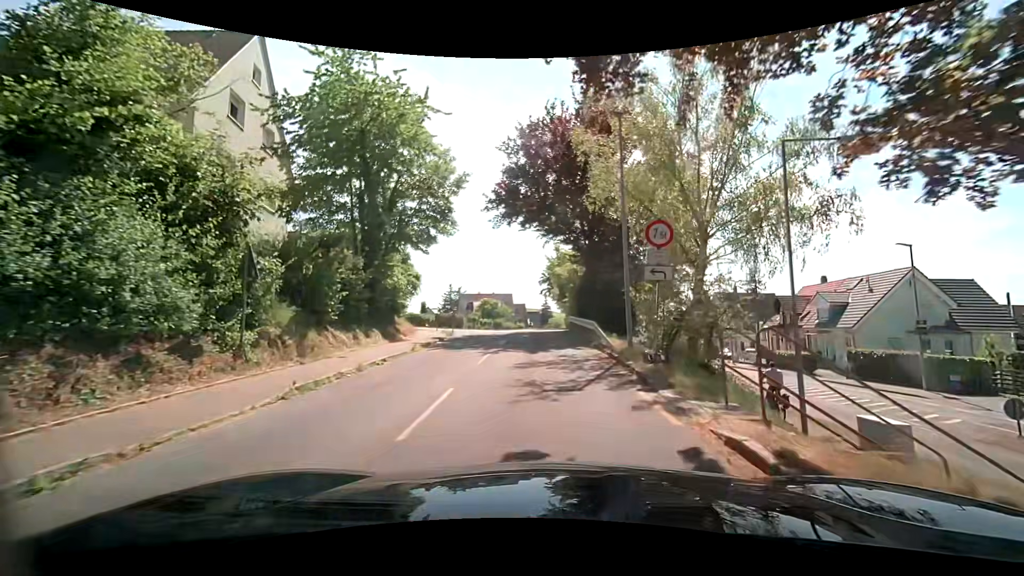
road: unclassified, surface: asphalt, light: Day
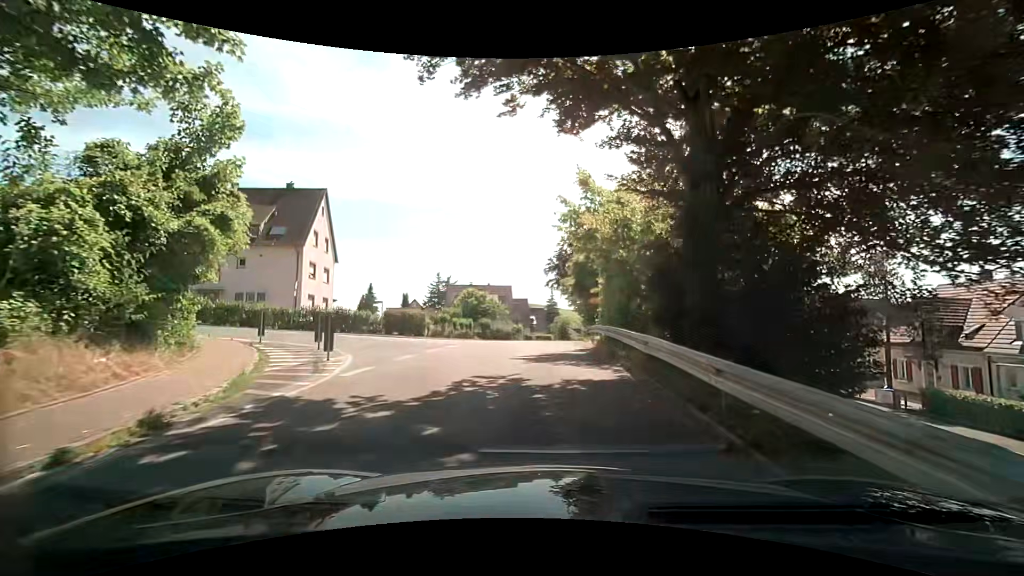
(-0.1, +19.2) m; -1°
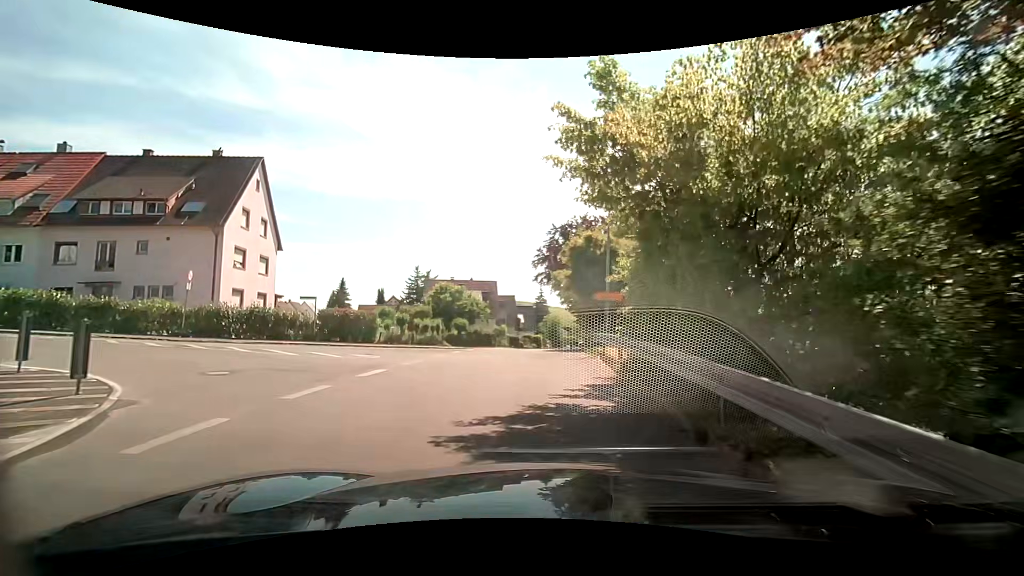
(+0.1, +7.9) m; +1°
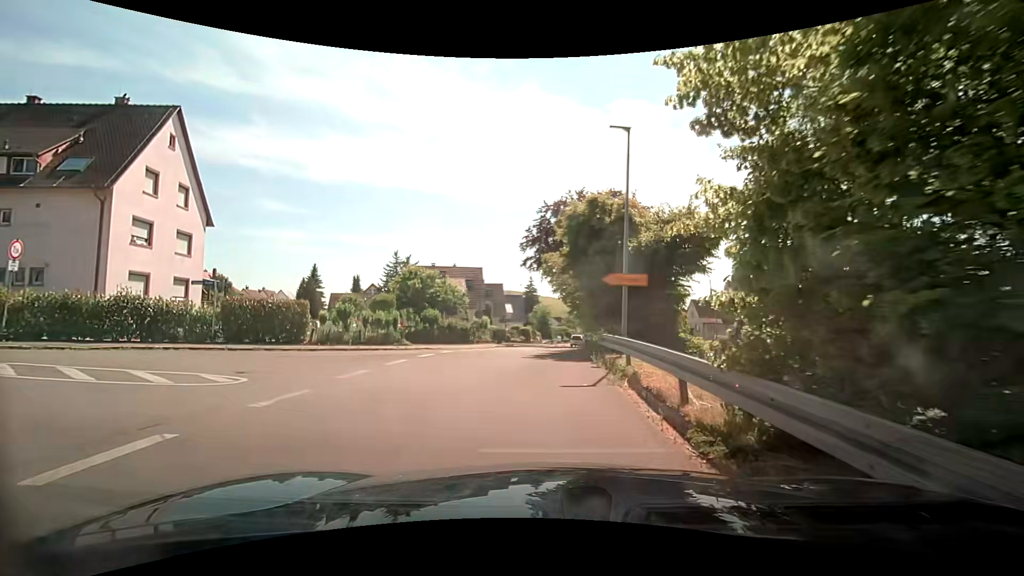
(+0.1, +6.7) m; +2°
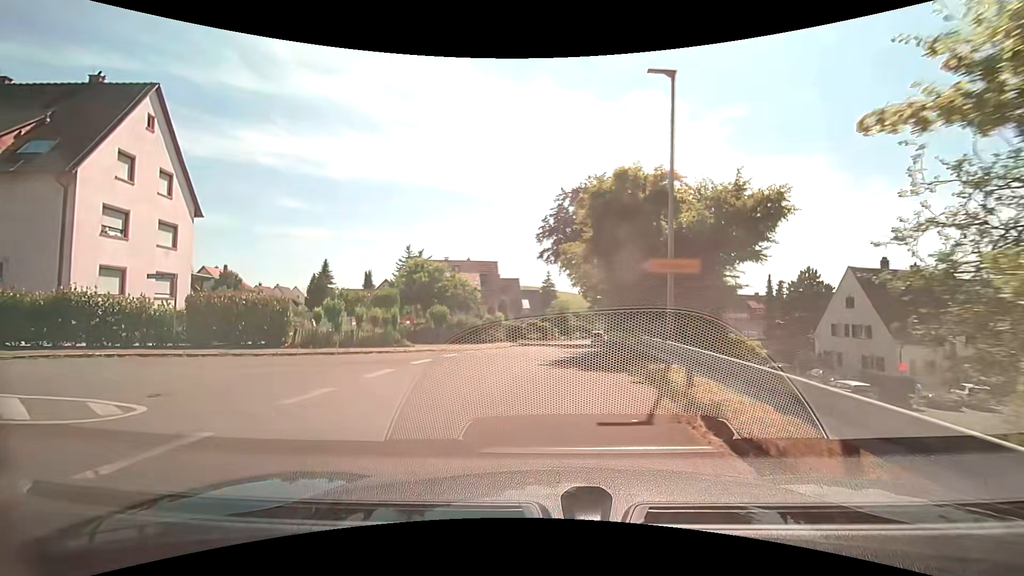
(-0.1, +3.0) m; -2°
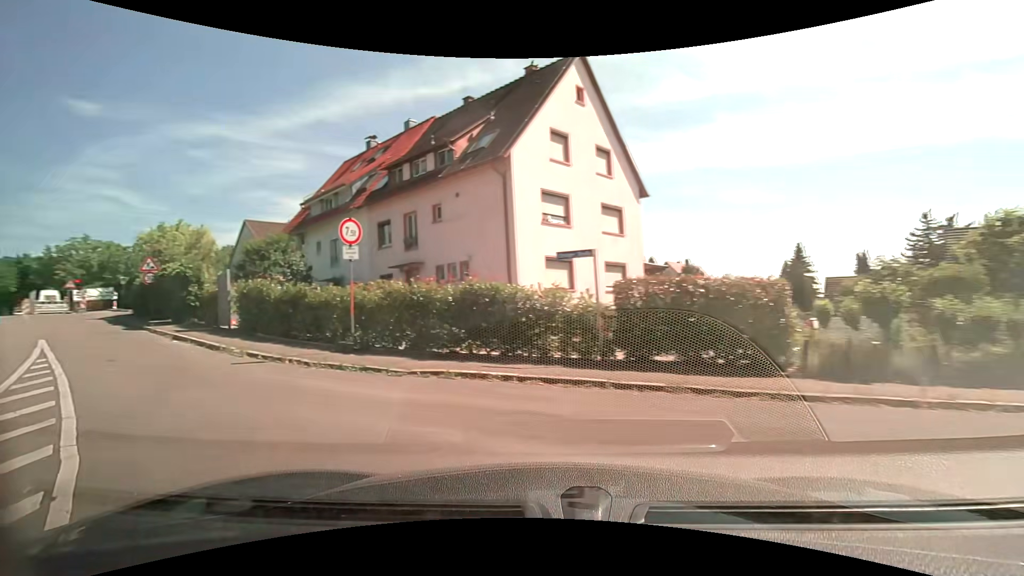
(-3.2, +8.1) m; -50°
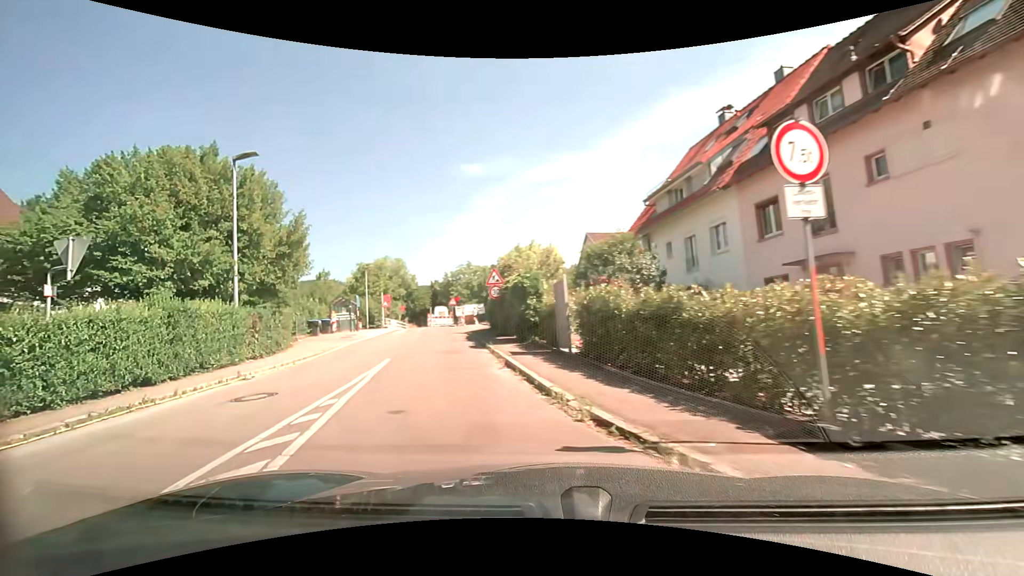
(-2.4, +6.3) m; -36°
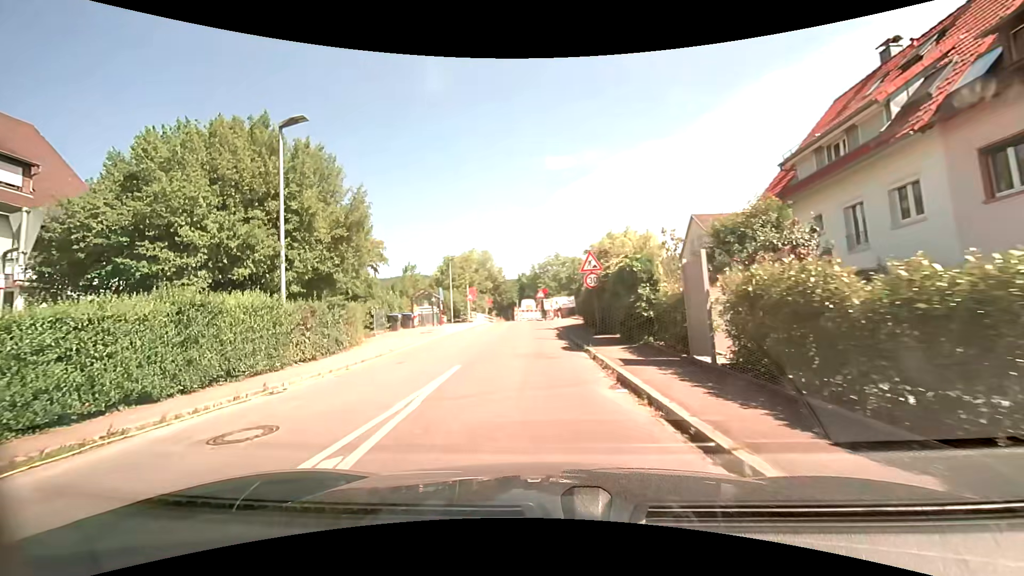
(-0.4, +3.7) m; -12°
